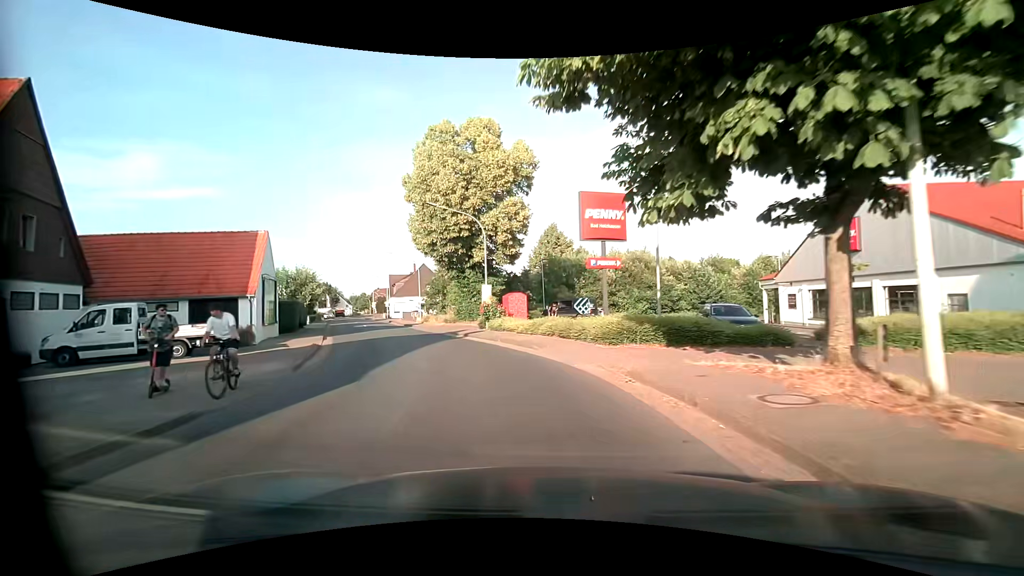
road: primary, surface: asphalt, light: Day
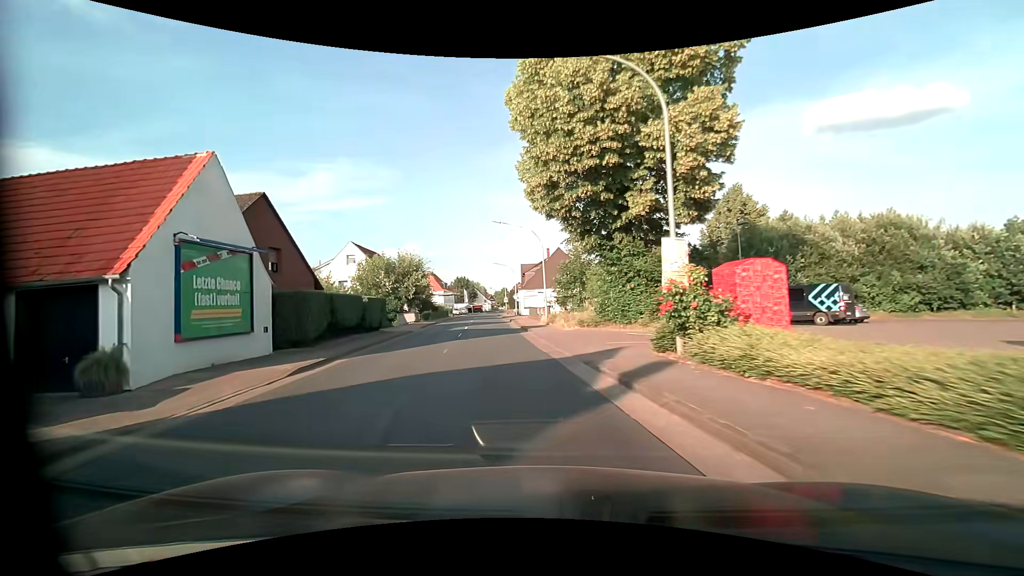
(-2.8, +17.6) m; -18°
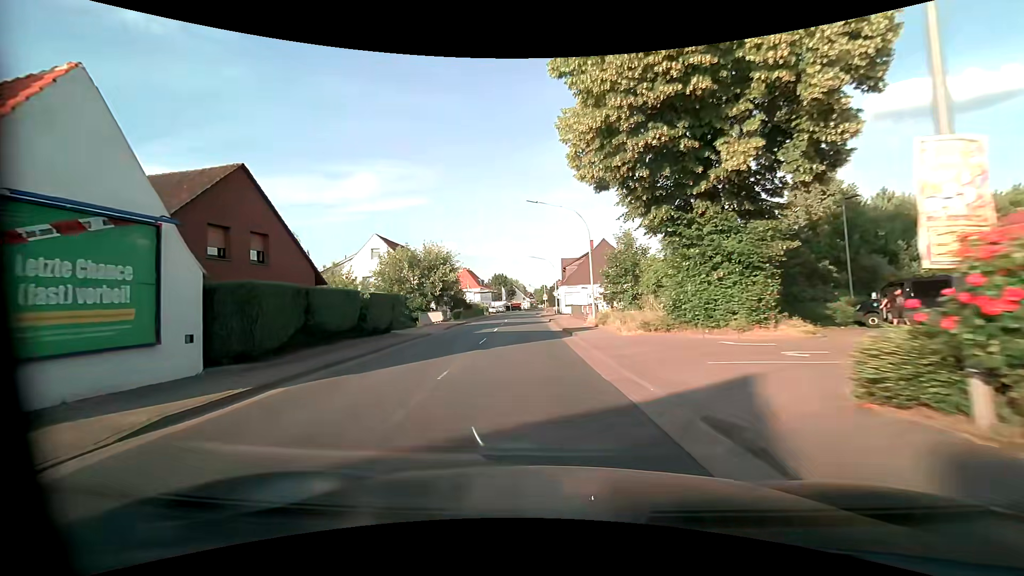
(-0.2, +6.3) m; -4°
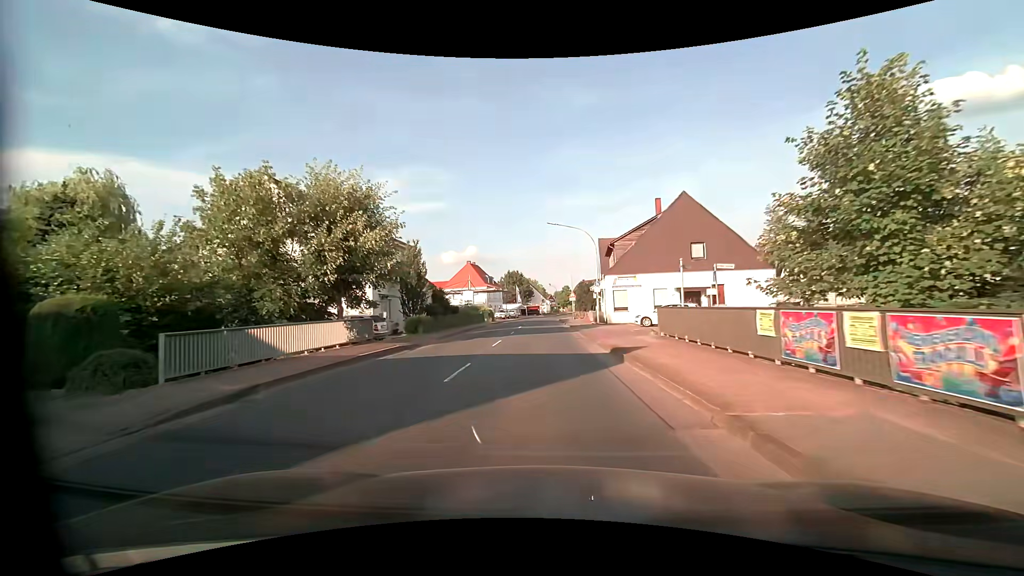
(-1.0, +27.2) m; -3°
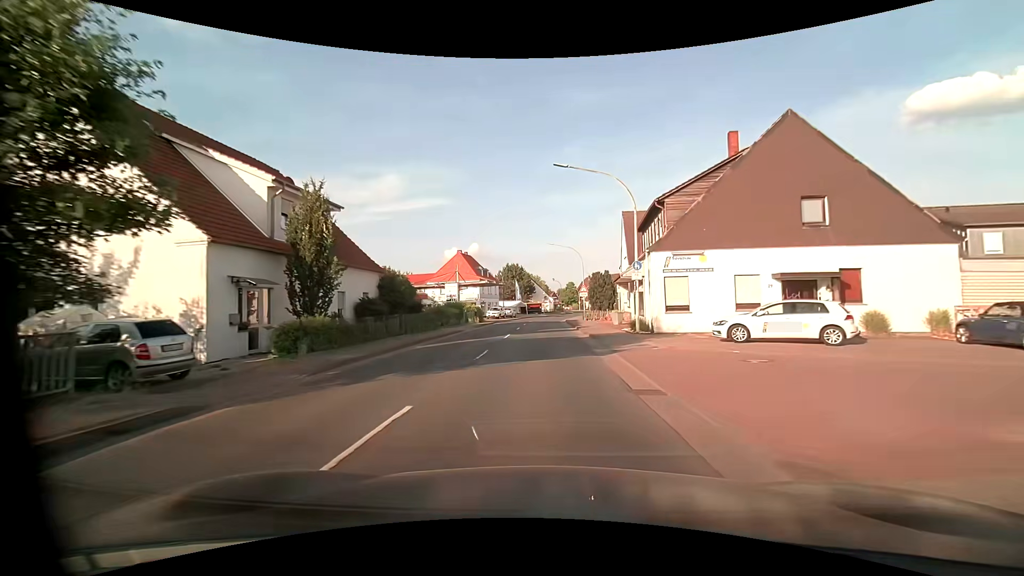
(0.0, +14.8) m; 0°
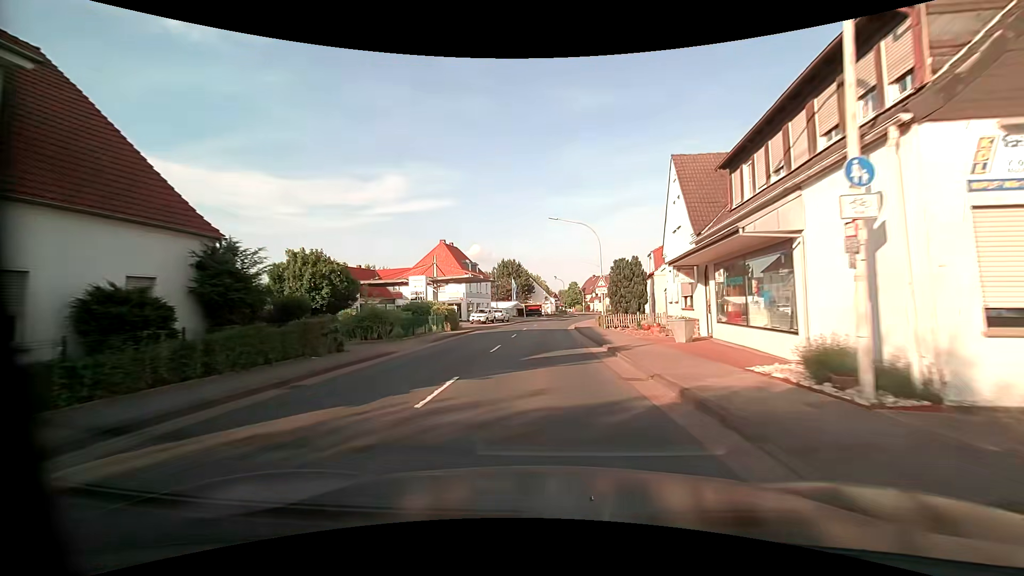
(-0.1, +15.3) m; 0°
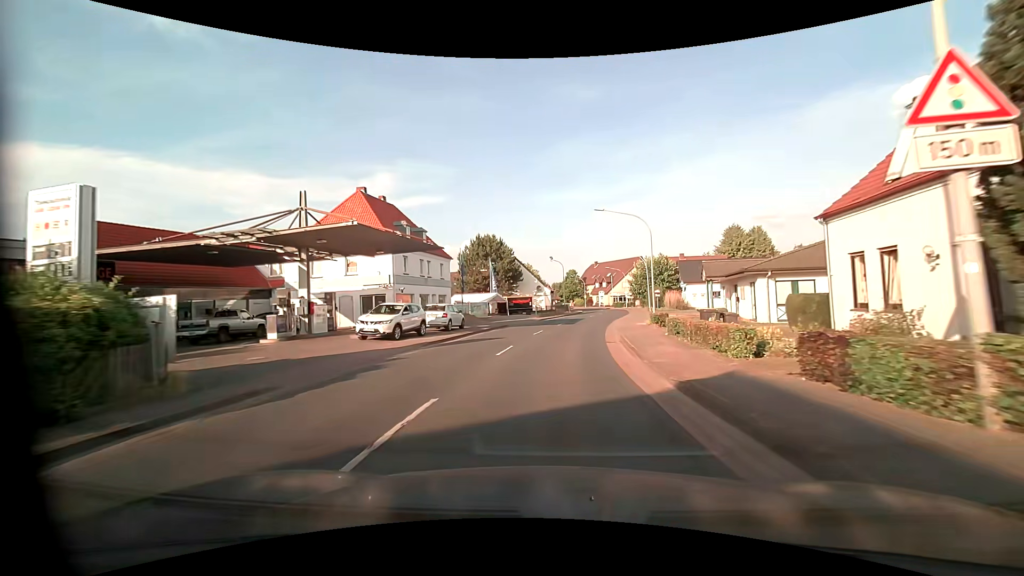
(0.0, +30.1) m; +1°
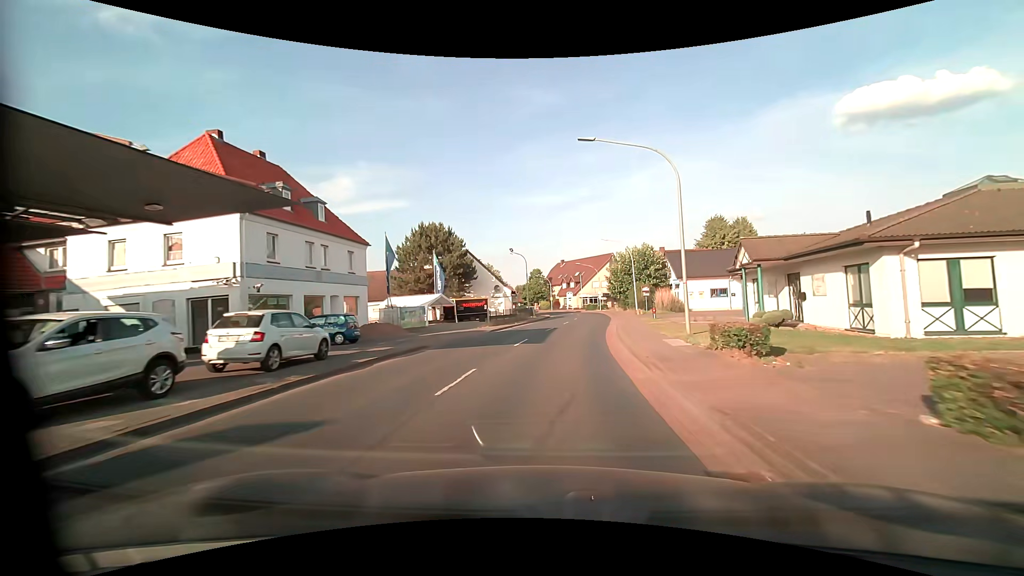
(+0.5, +14.6) m; +4°
